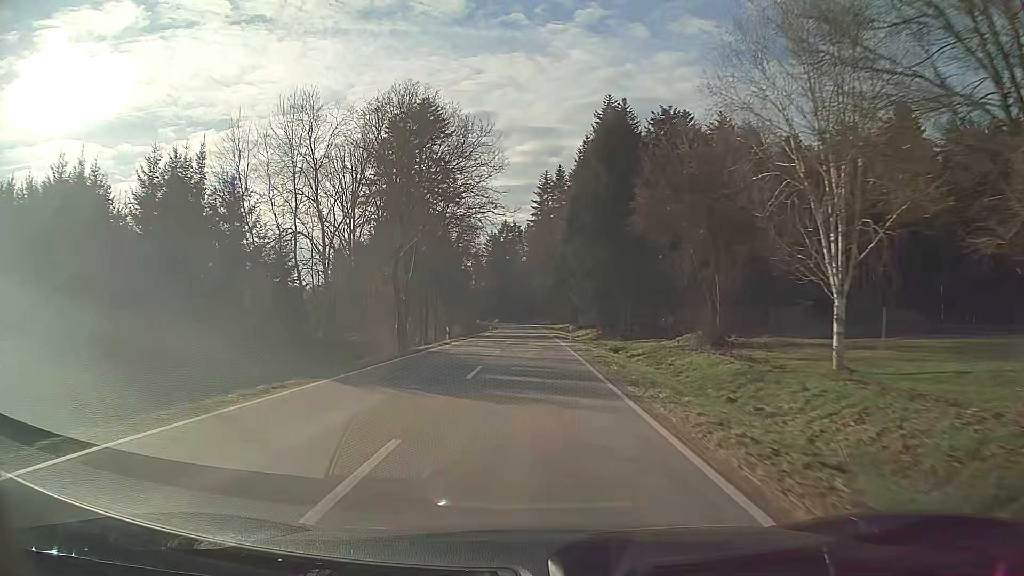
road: tertiary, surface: asphalt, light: Day
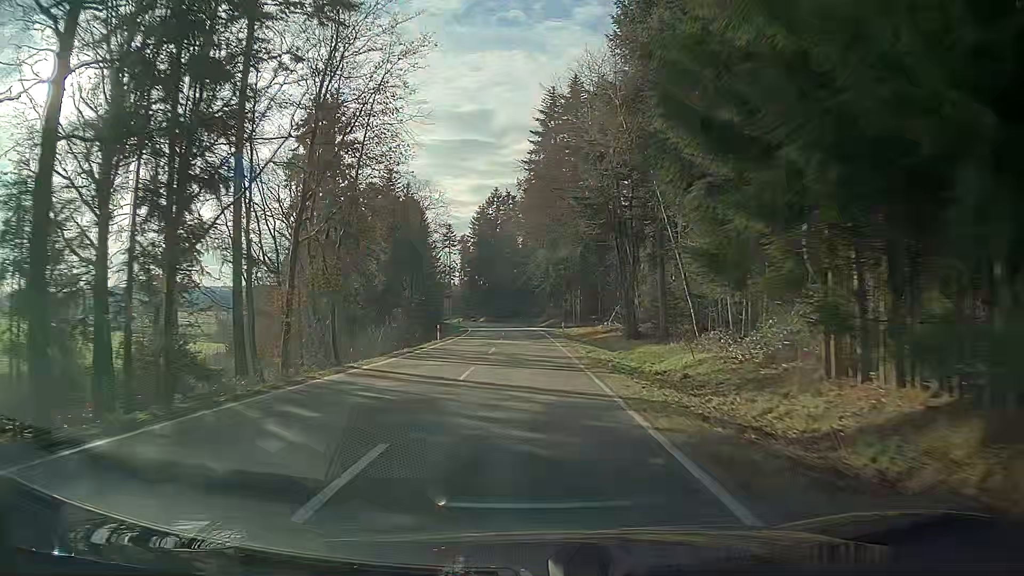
(0.0, +48.3) m; 0°
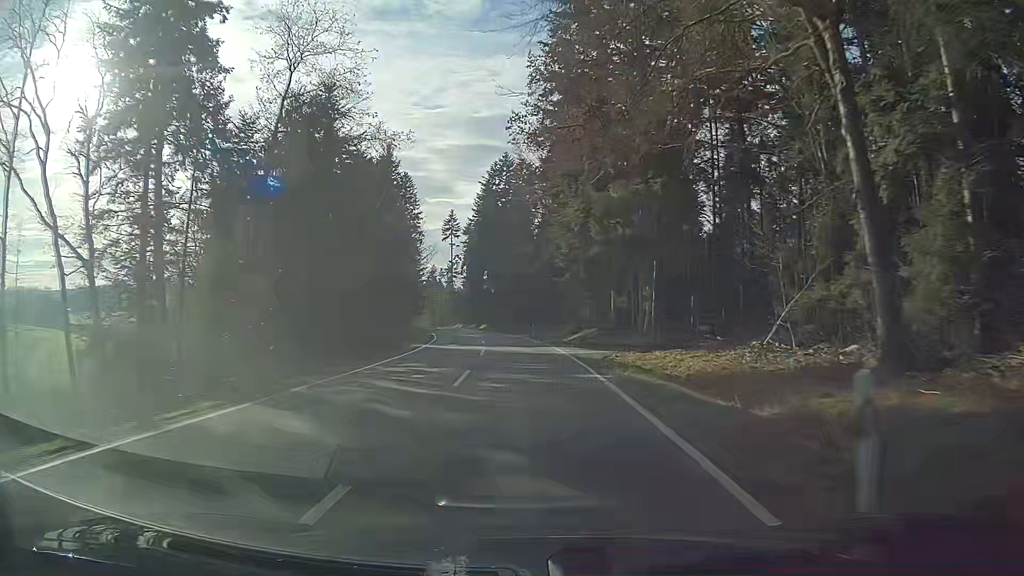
(-0.4, +37.7) m; -2°
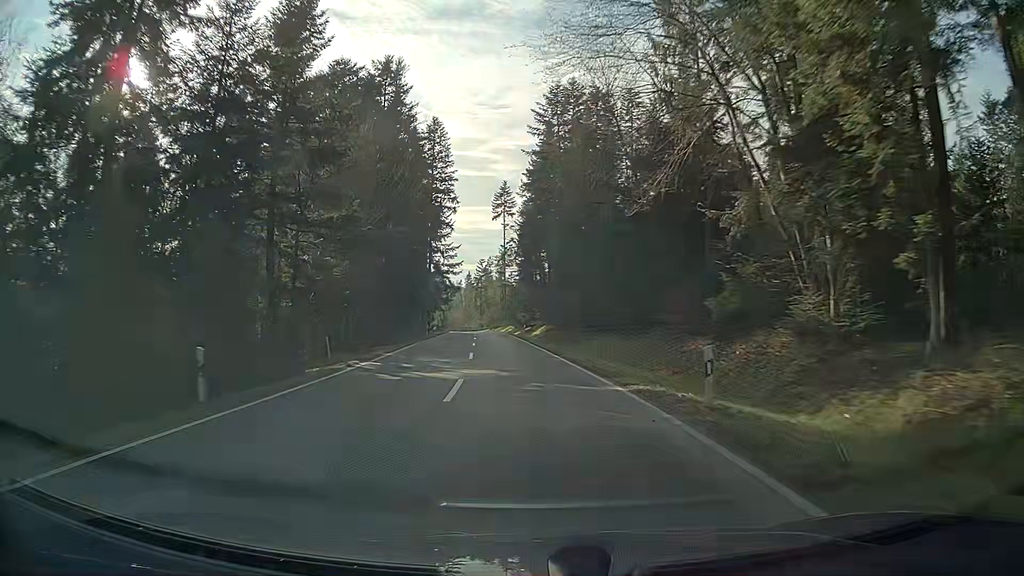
(-1.9, +38.5) m; -6°
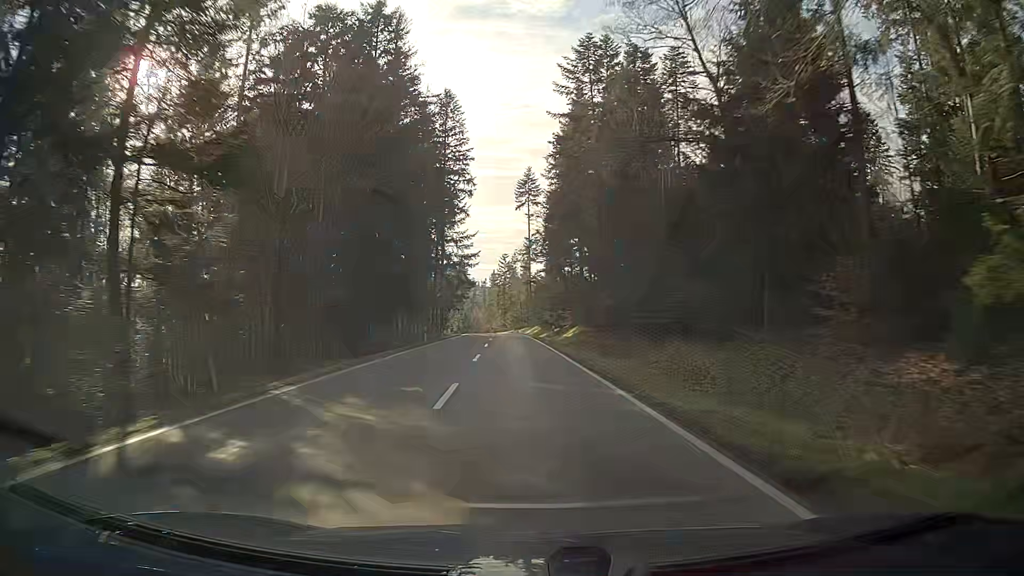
(-0.2, +12.9) m; -2°
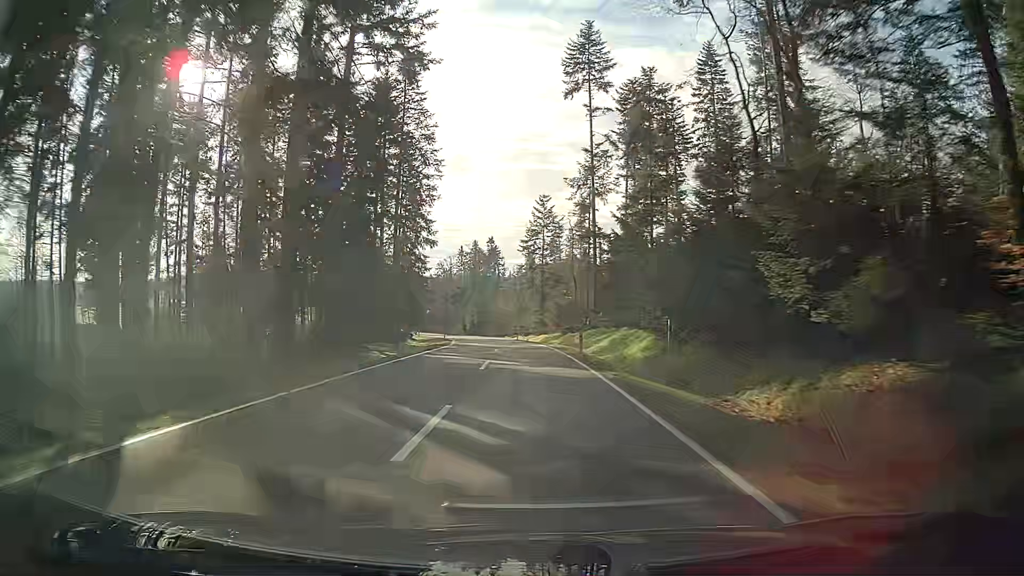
(-2.3, +63.4) m; -4°
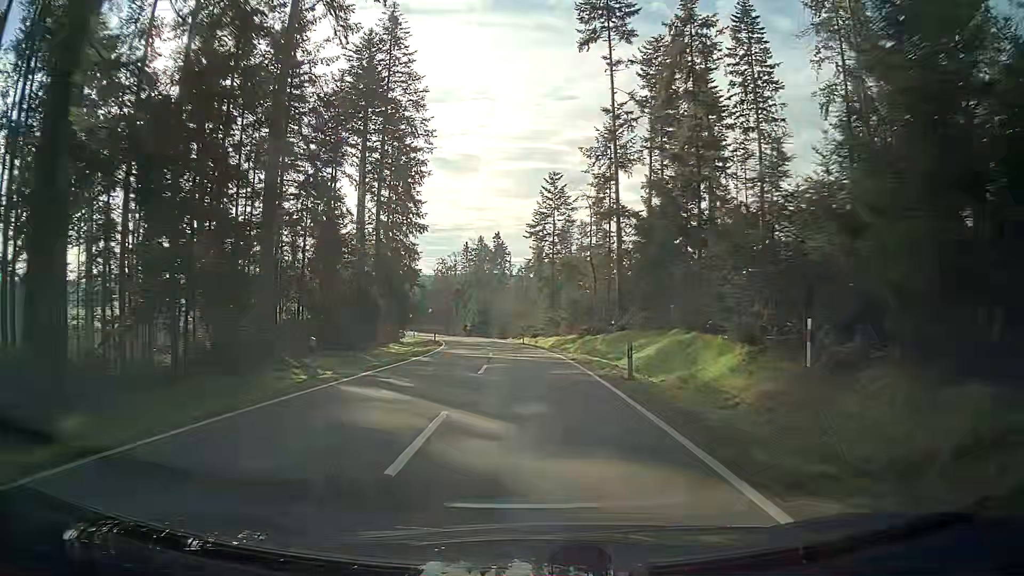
(0.0, +12.3) m; 0°
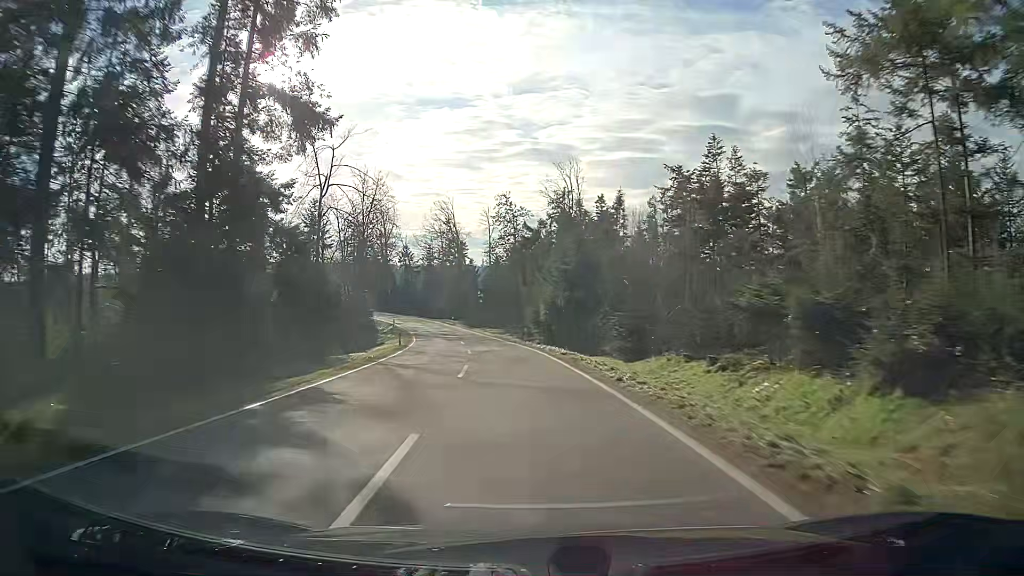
(-4.3, +61.7) m; -10°
